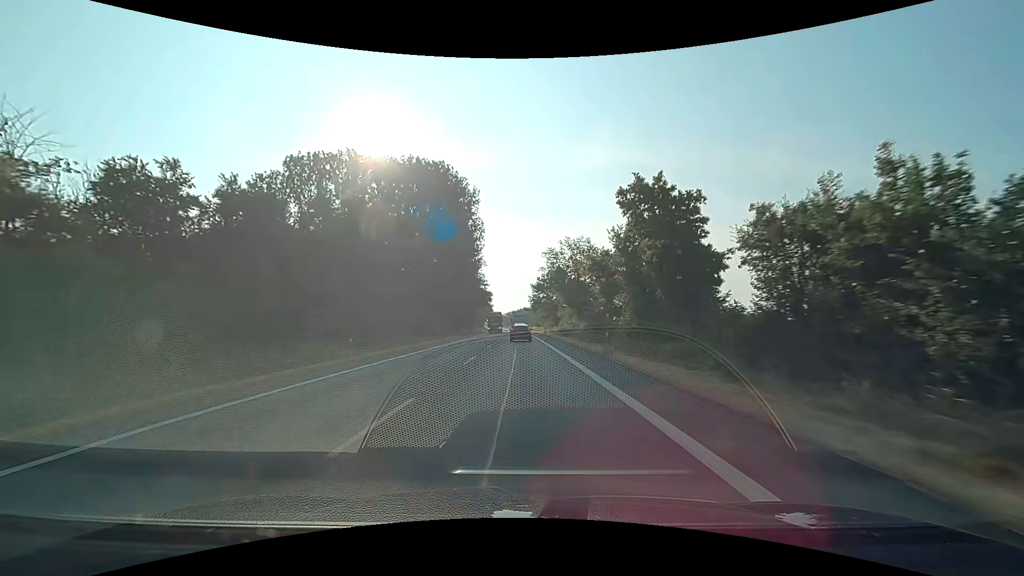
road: primary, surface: asphalt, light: Day
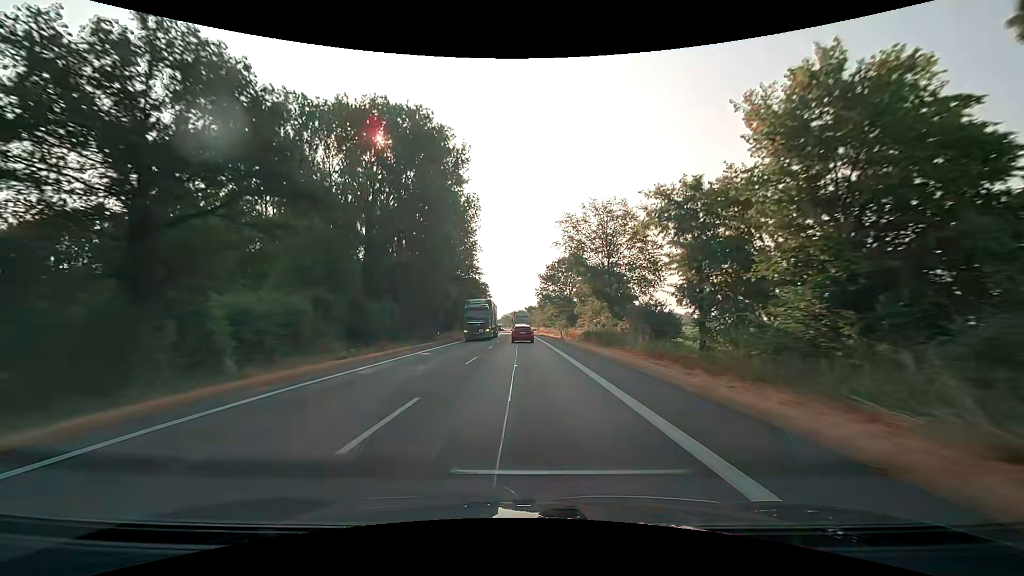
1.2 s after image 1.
(-0.1, +23.9) m; -1°
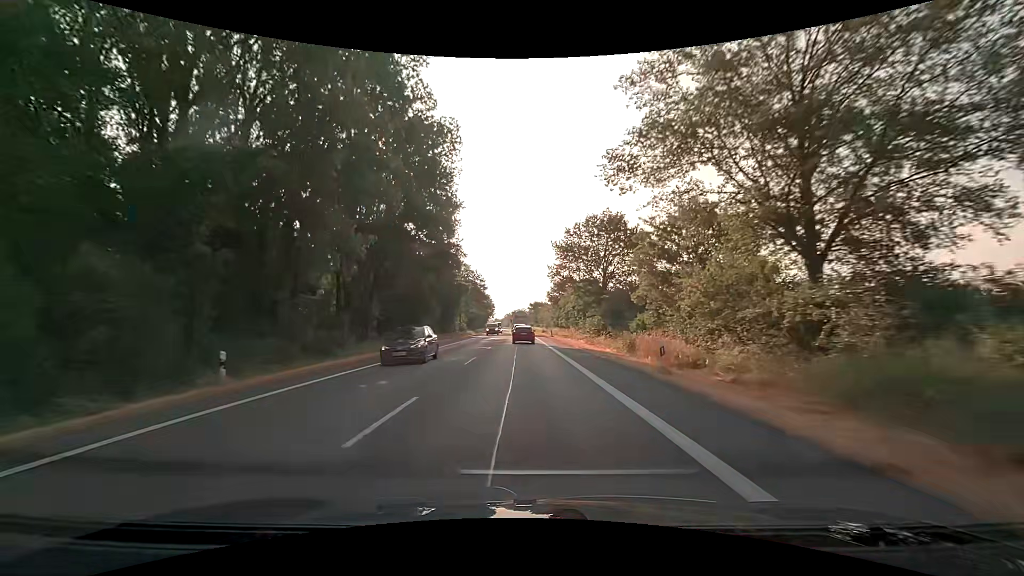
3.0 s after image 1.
(0.0, +35.9) m; 0°
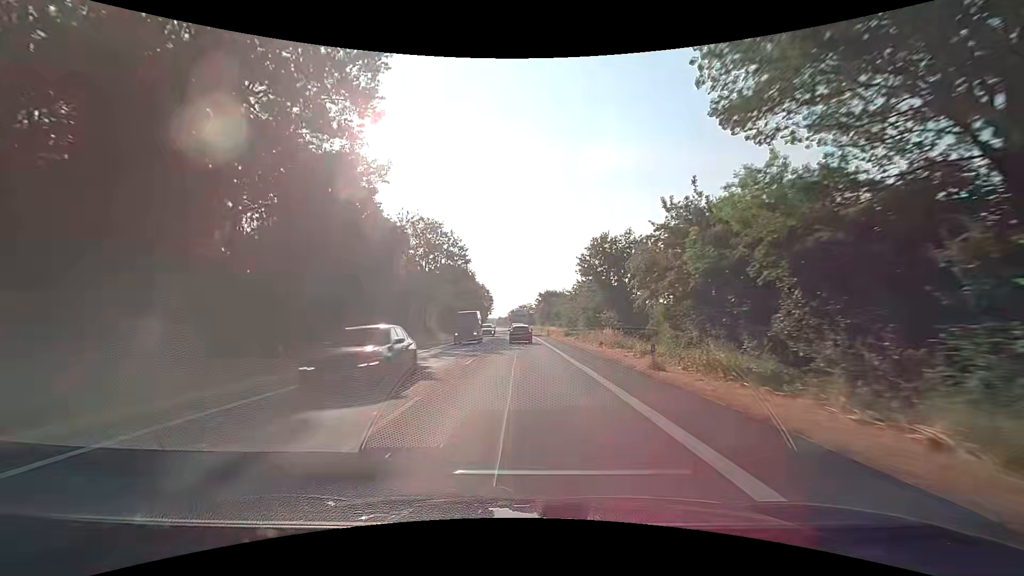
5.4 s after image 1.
(-0.3, +48.3) m; 0°
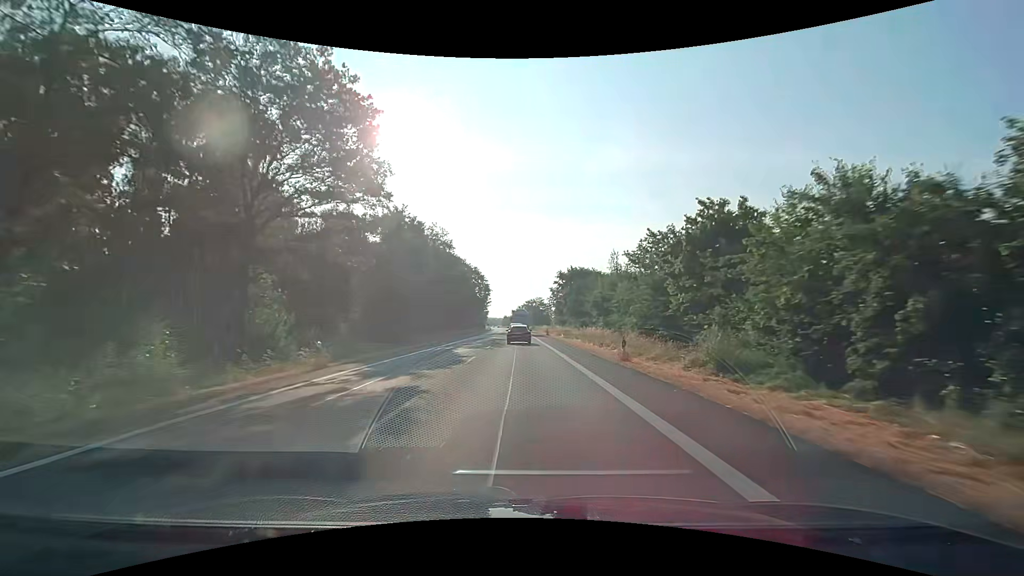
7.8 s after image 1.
(-0.7, +47.8) m; -1°
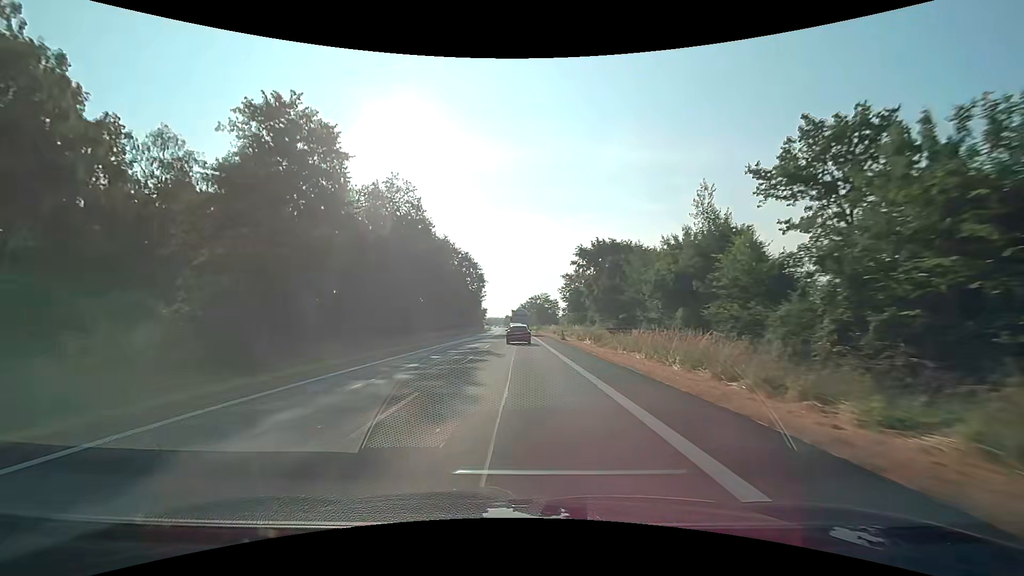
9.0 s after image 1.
(-0.1, +23.7) m; 0°
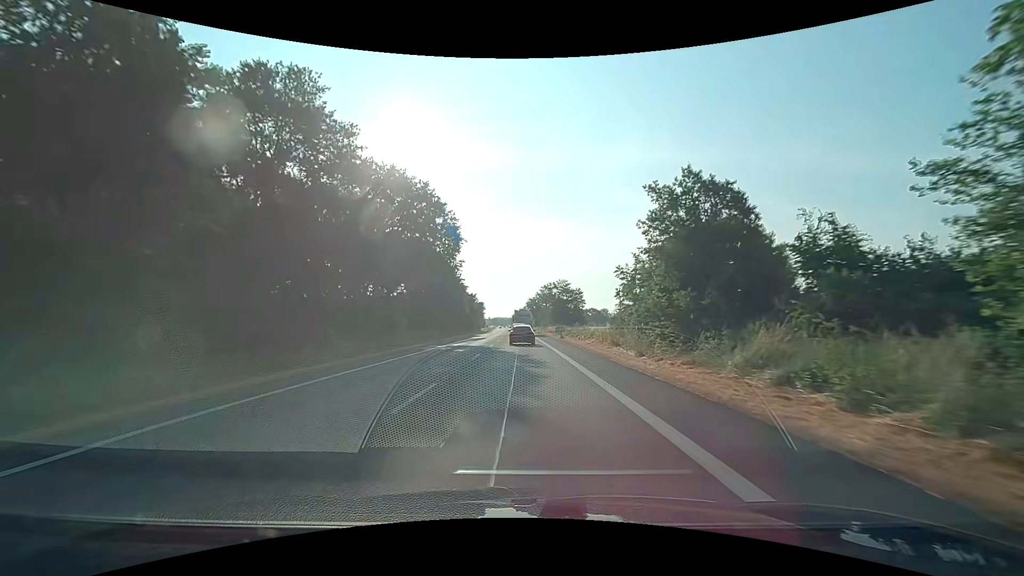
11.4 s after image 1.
(-0.7, +46.5) m; -1°
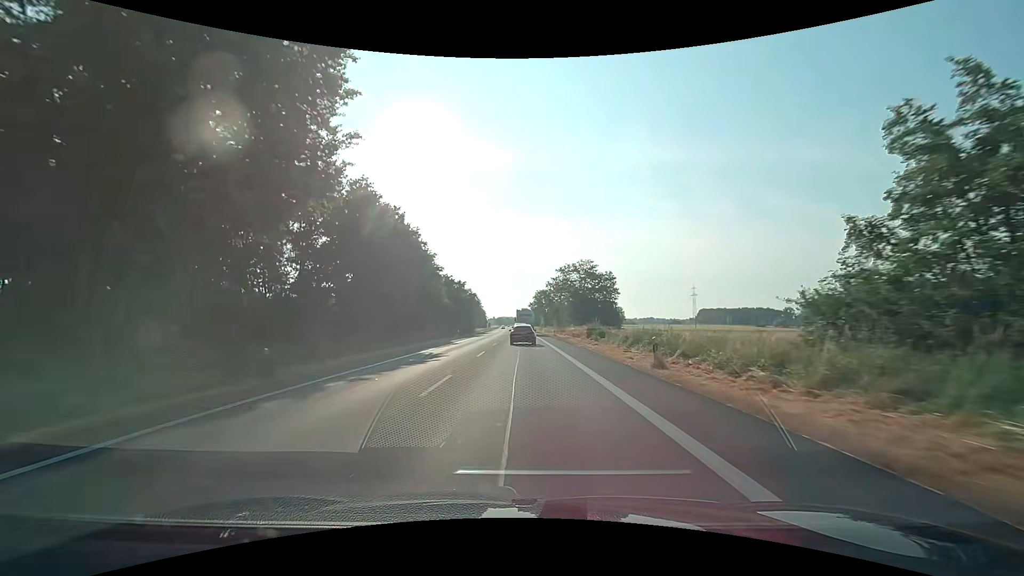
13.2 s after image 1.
(-0.1, +34.2) m; 0°
(0, +10) (0, +20) (0, +30) (0, +40) (0, +50) (0, +60) (-1, +70) (-1, +80) (-1, +90) (-1, +100) m
